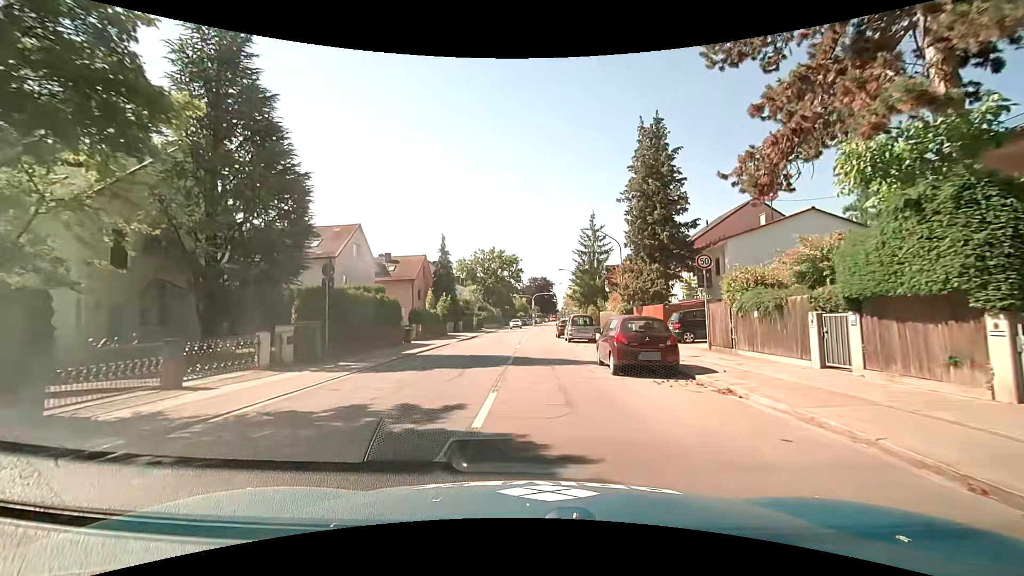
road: secondary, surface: asphalt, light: Day
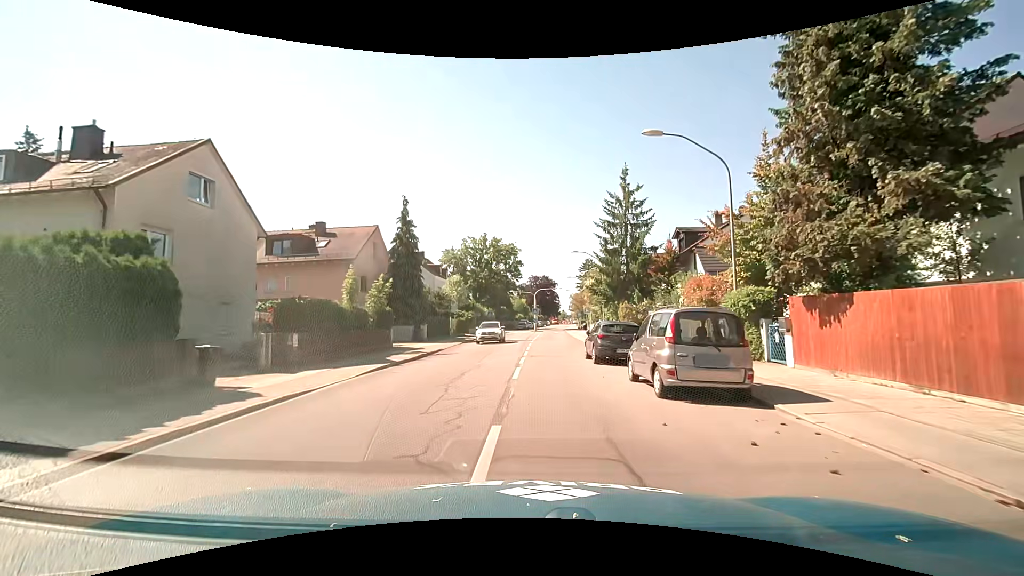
(-0.2, +20.2) m; 0°
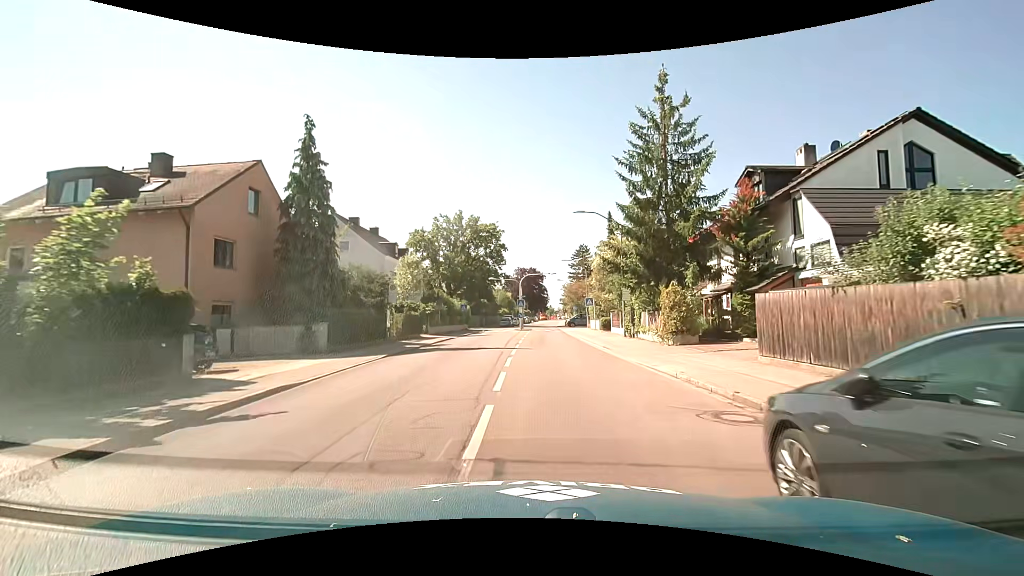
(+0.2, +16.1) m; +2°
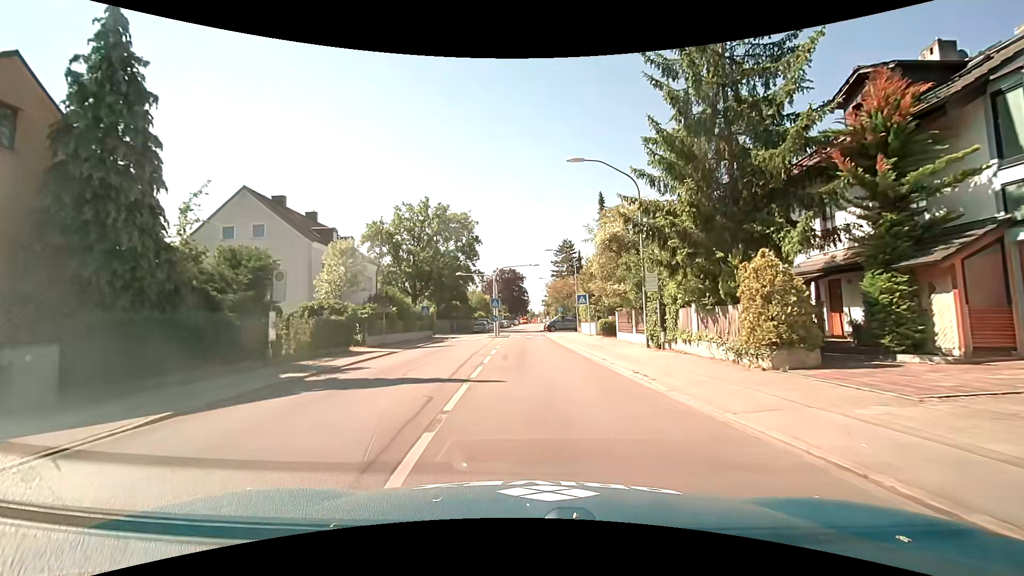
(+0.2, +11.0) m; +2°
